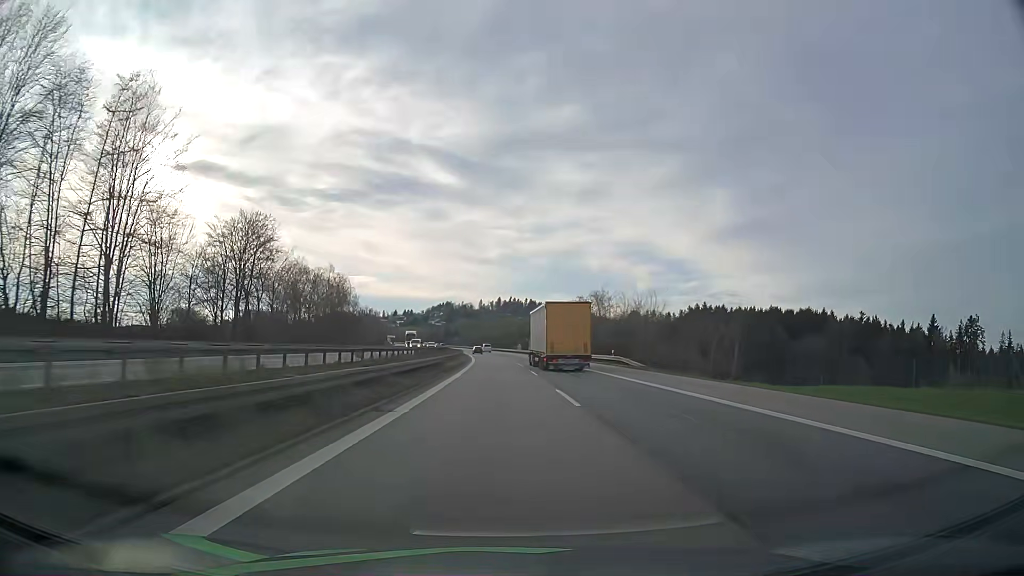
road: motorway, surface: asphalt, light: Day
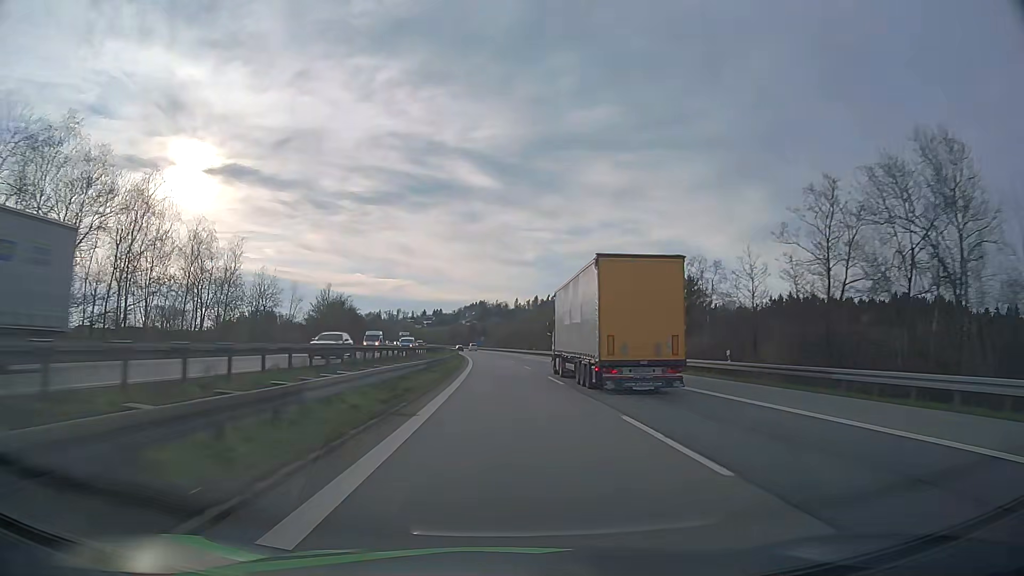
(-2.2, +81.8) m; -3°
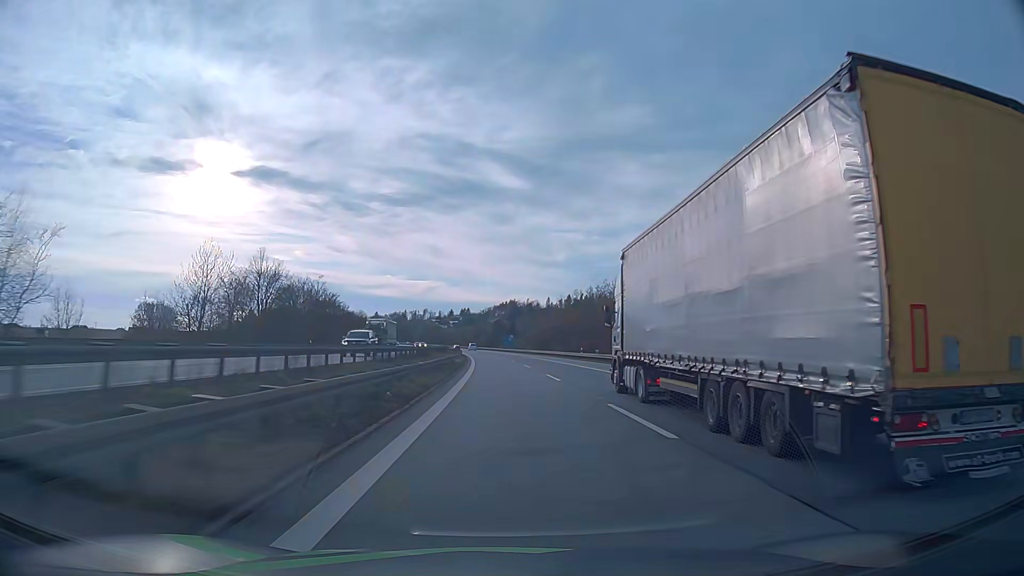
(-1.1, +51.4) m; -3°
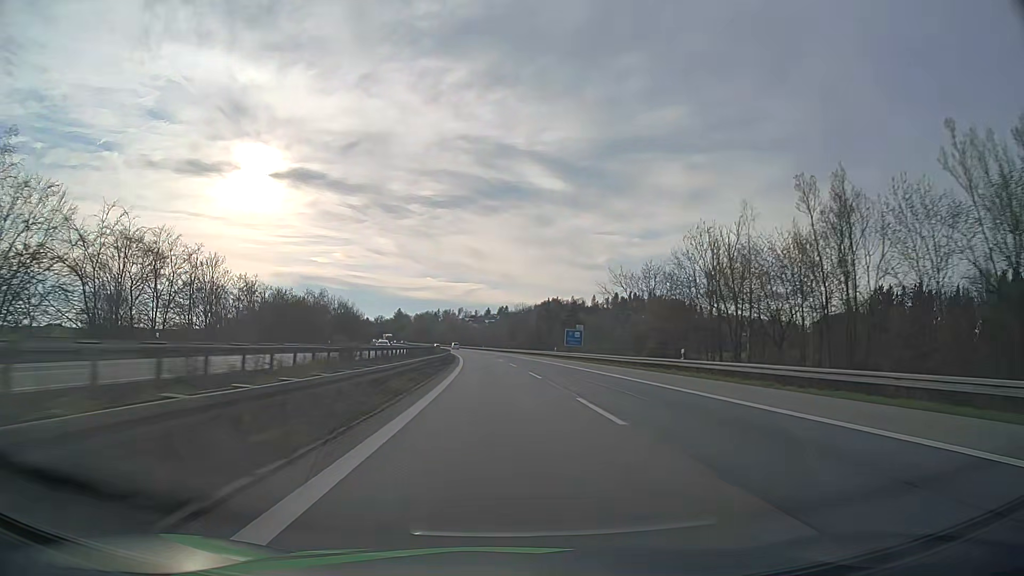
(-2.7, +88.8) m; -3°
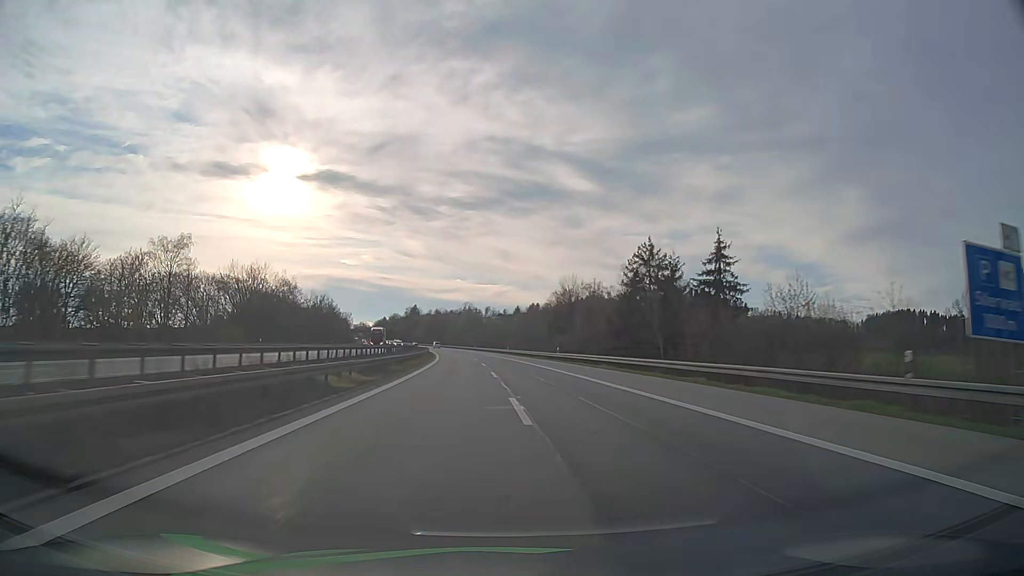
(-1.4, +72.5) m; -2°
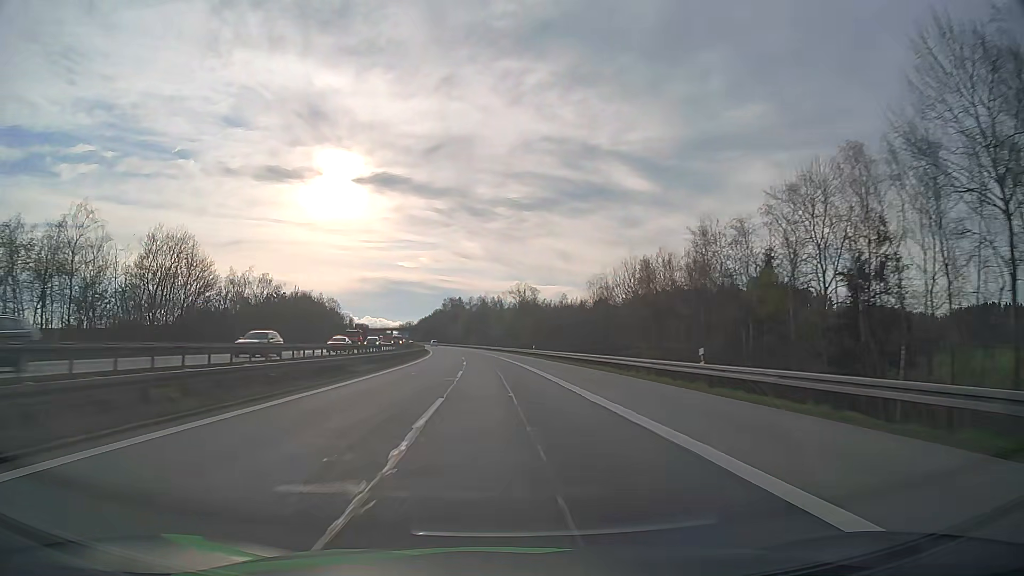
(-3.9, +91.3) m; -5°
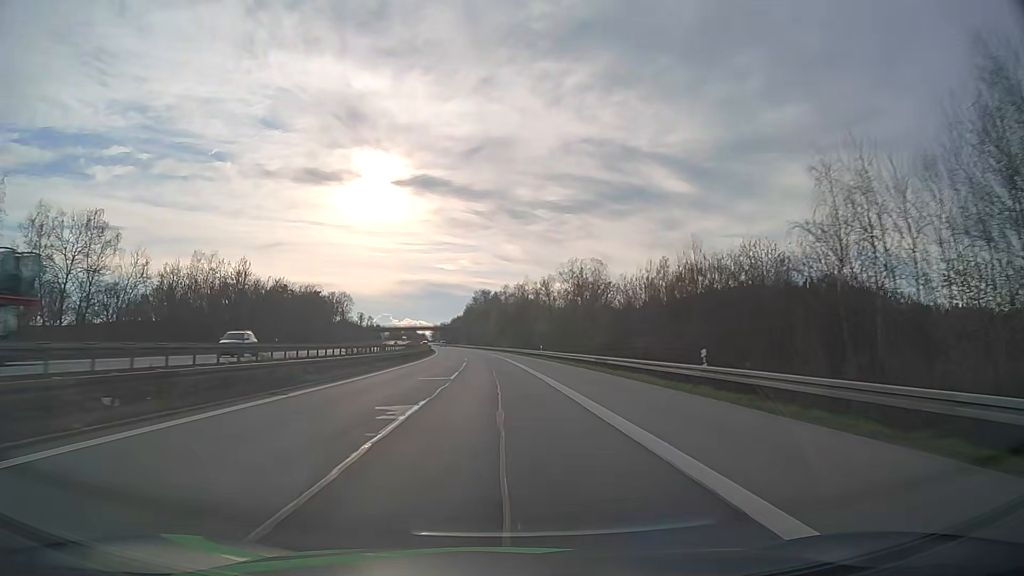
(-1.6, +55.3) m; -3°
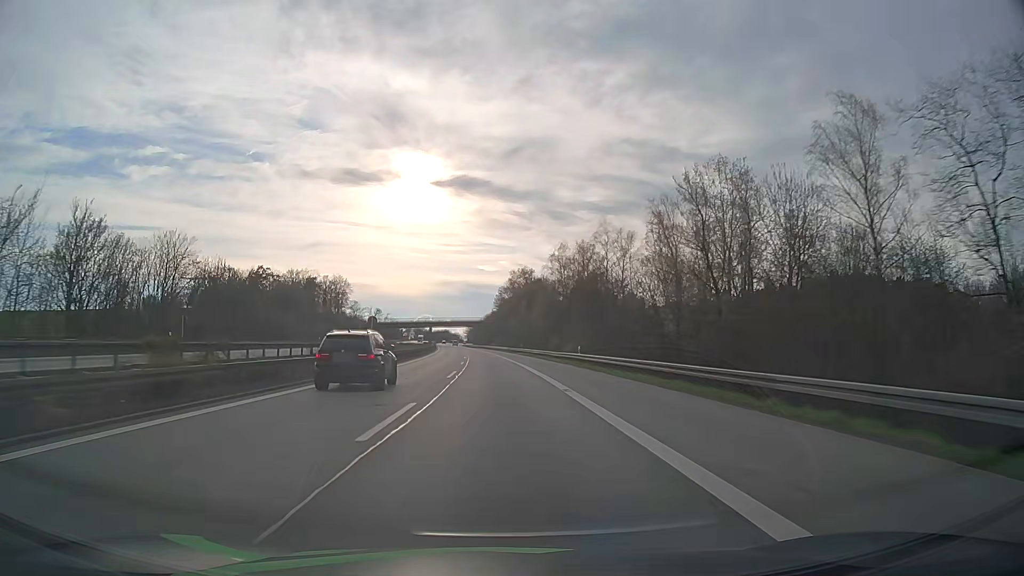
(-2.6, +73.6) m; -4°
(0, +10) (0, +20) (0, +30) (-1, +40) (-1, +50) (-1, +60) (-2, +70) (-2, +80) (-3, +90) (-4, +100) m
